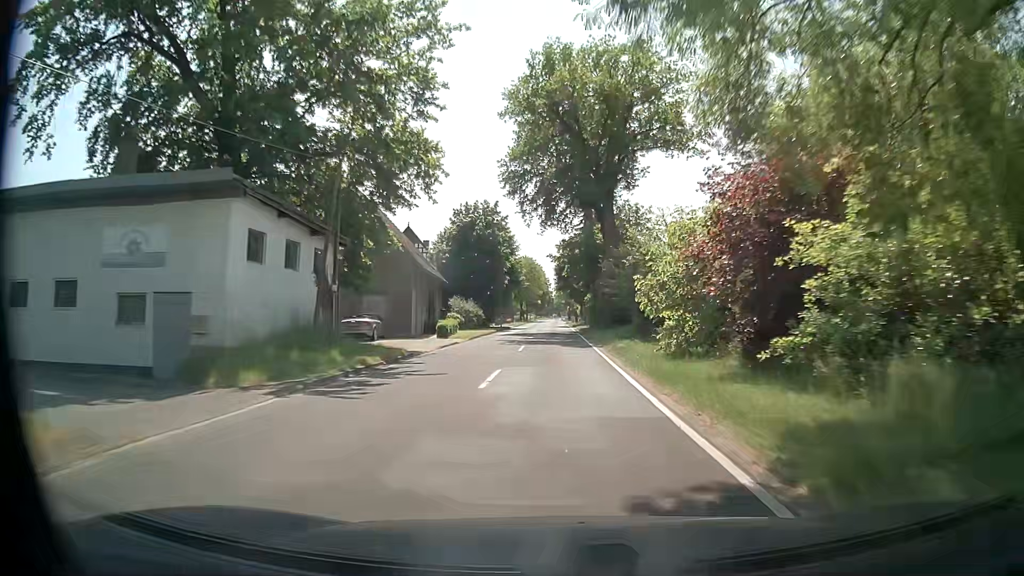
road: tertiary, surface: asphalt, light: Day
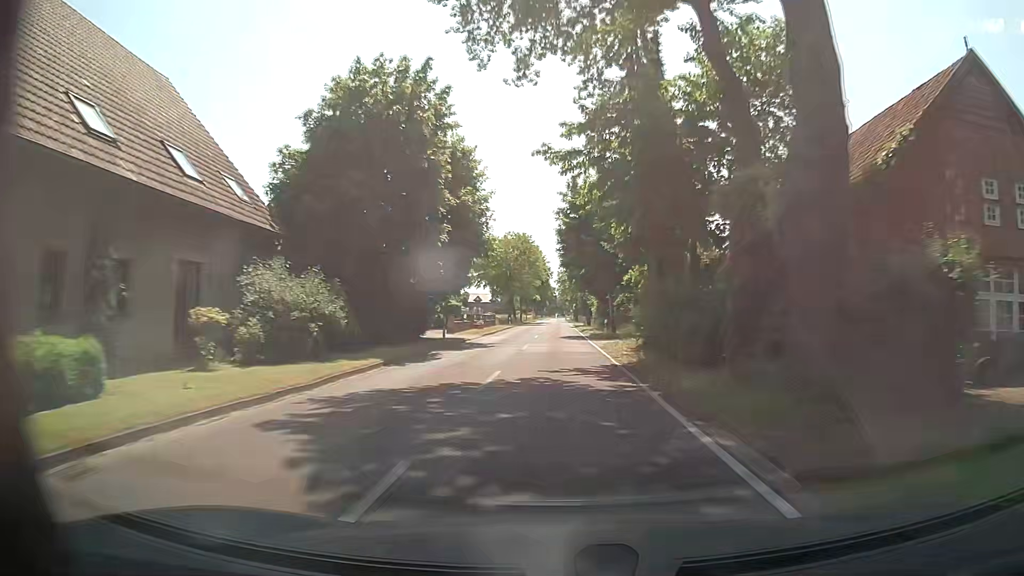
(-0.2, +35.4) m; -1°
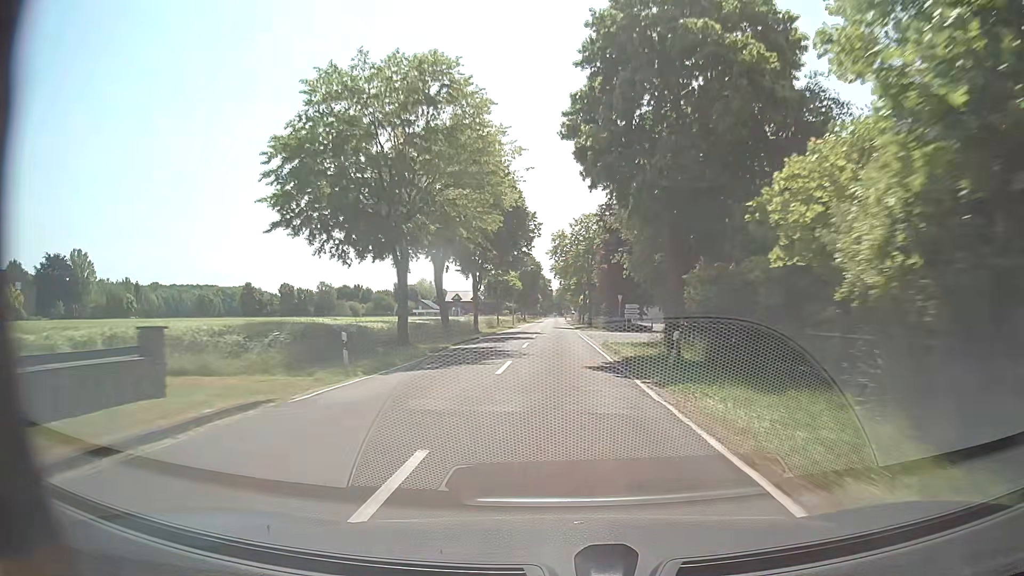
(+0.3, +59.0) m; +1°
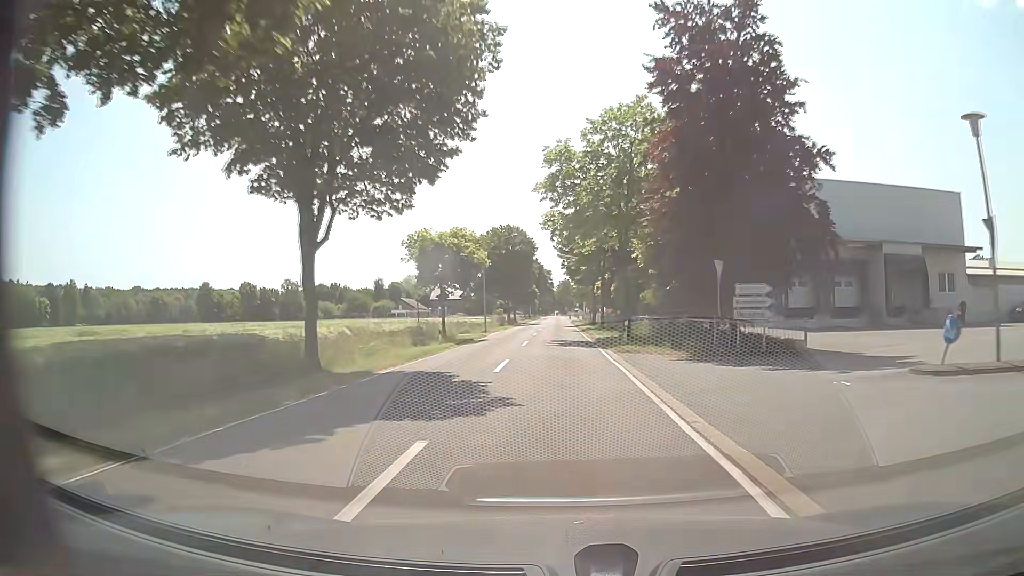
(0.0, +35.5) m; 0°
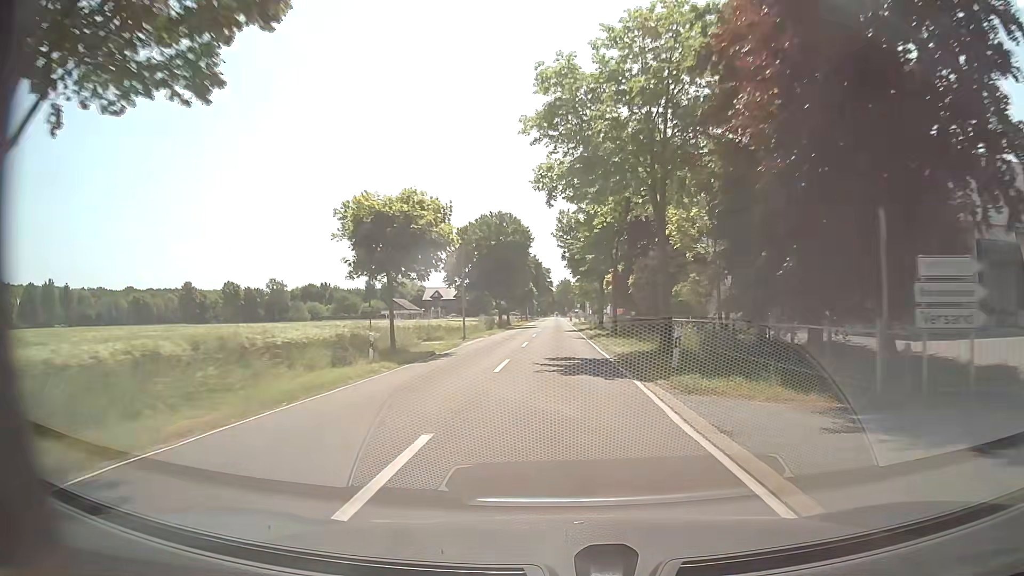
(0.0, +11.8) m; 0°
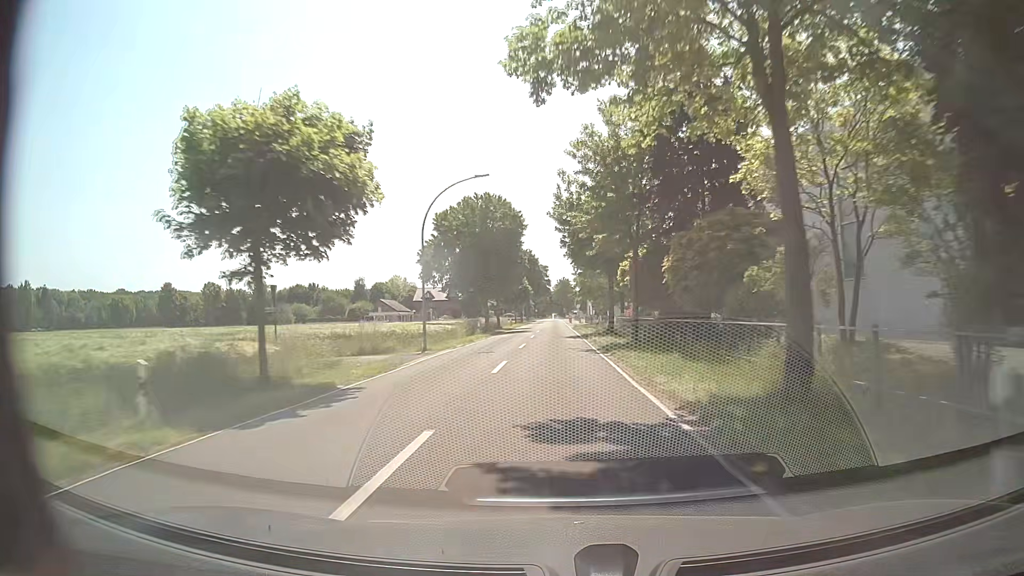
(0.0, +11.8) m; 0°
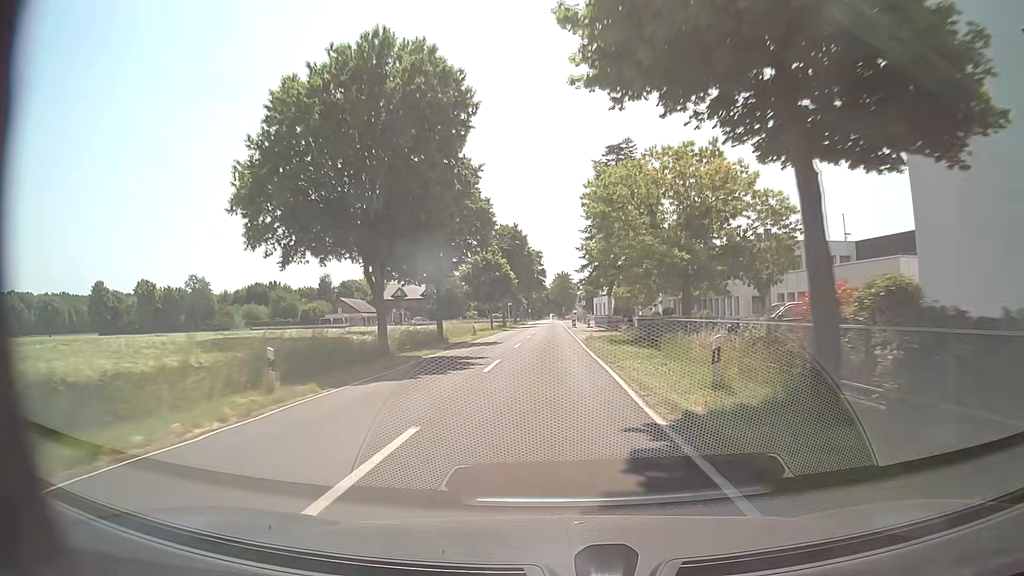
(+0.4, +35.6) m; 0°
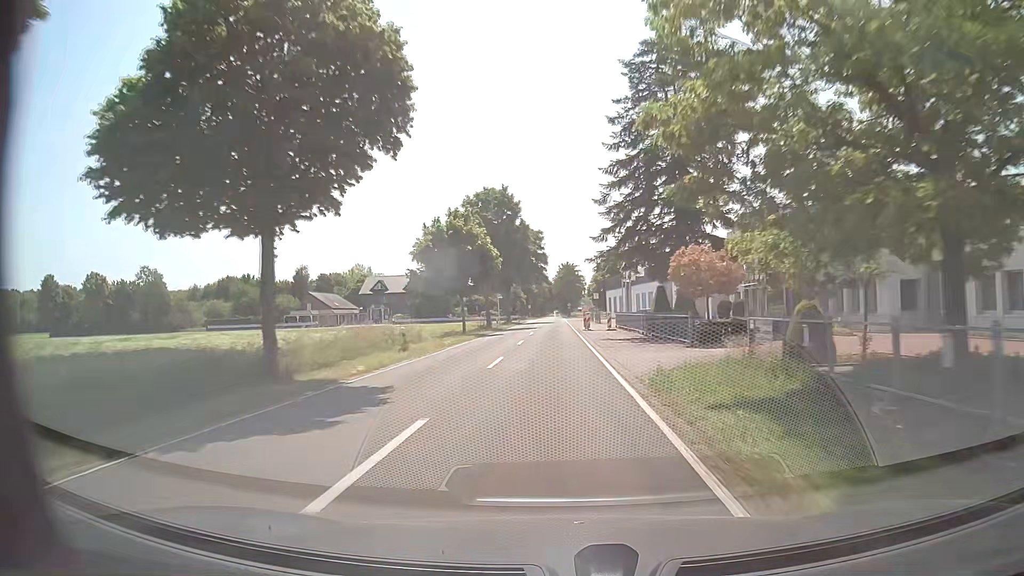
(0.0, +23.7) m; 0°
(0, +10) (0, +20) (0, +30) (0, +40) (-1, +50) (-1, +60) (-1, +70) (-1, +80) (-1, +90) (-1, +100) m
